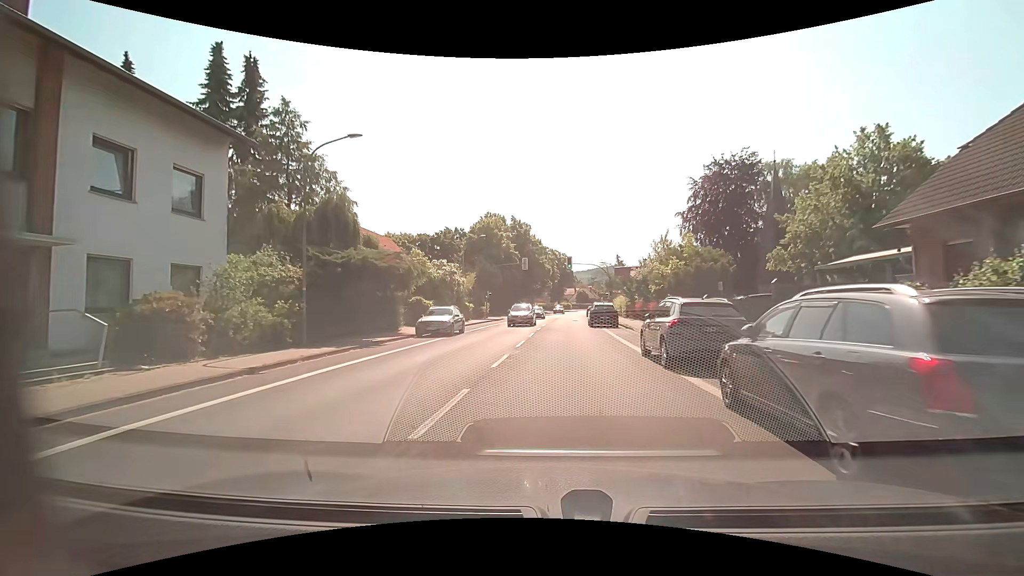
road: tertiary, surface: asphalt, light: Day
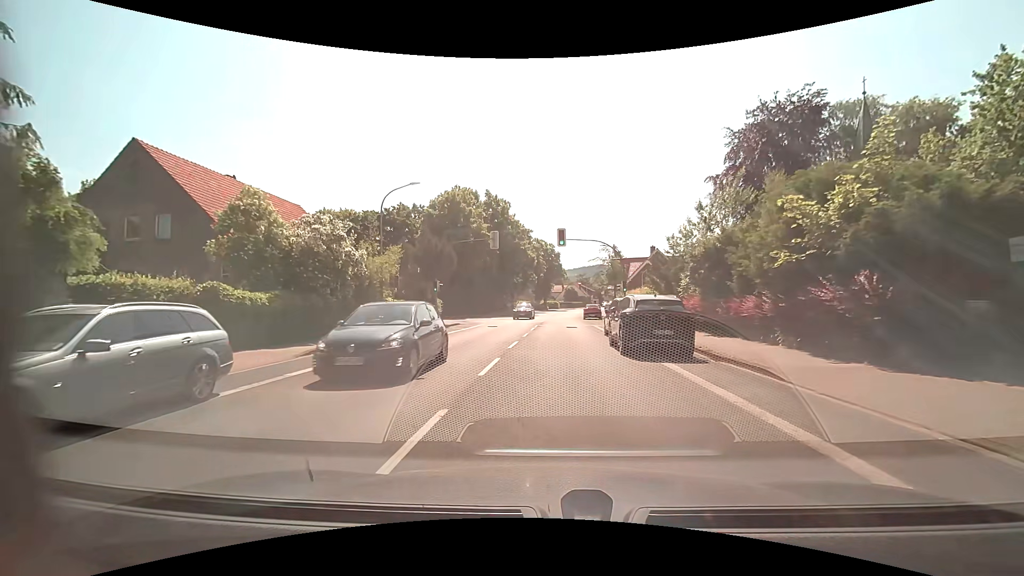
(+0.2, +19.4) m; +1°
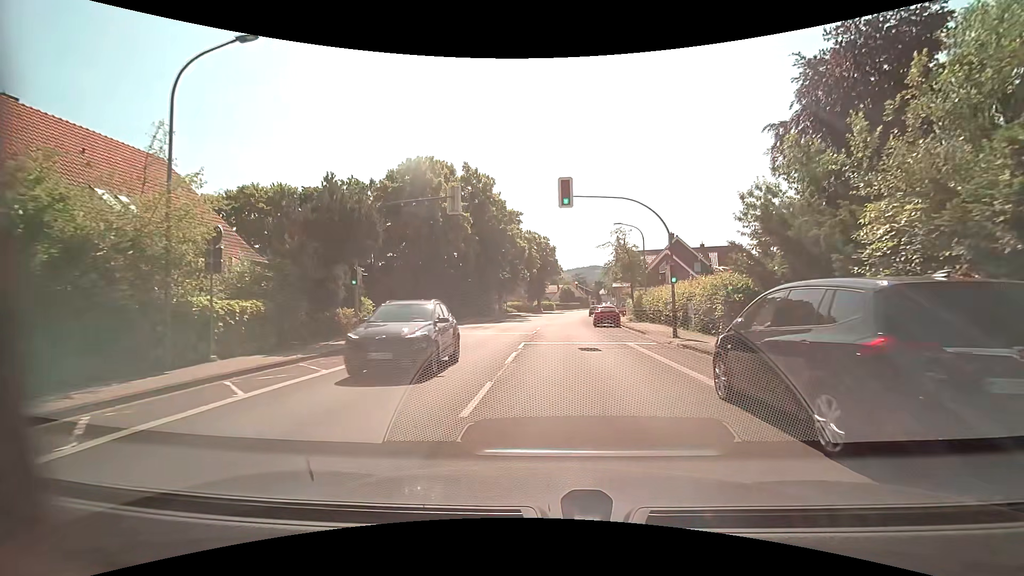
(+0.1, +15.1) m; +1°
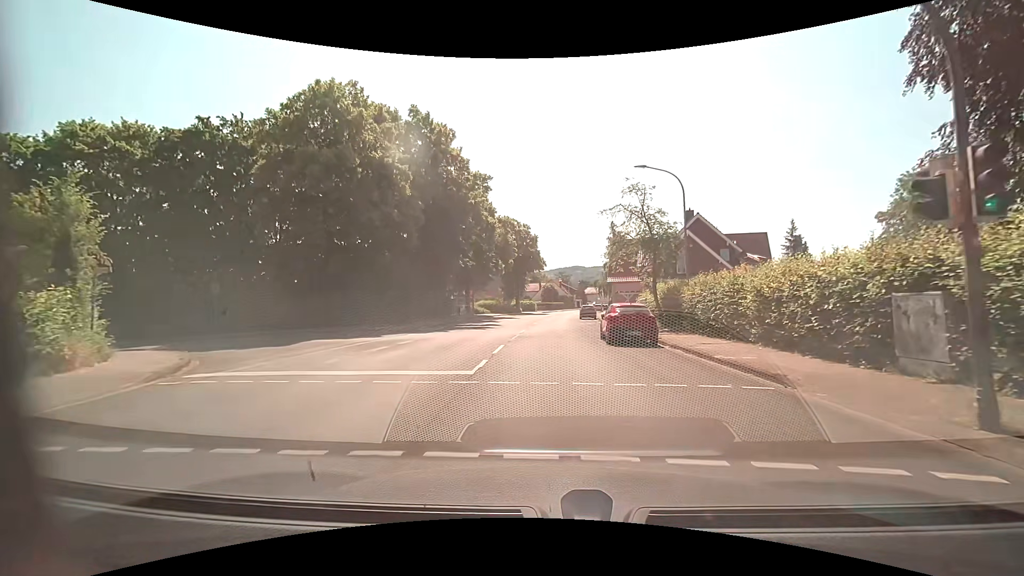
(+0.4, +16.2) m; +3°
(0, +10) (0, +20) (0, +30) (0, +40) (+1, +50) (+1, +60) (+2, +70) (+3, +80) (+4, +90) (+6, +100) m
